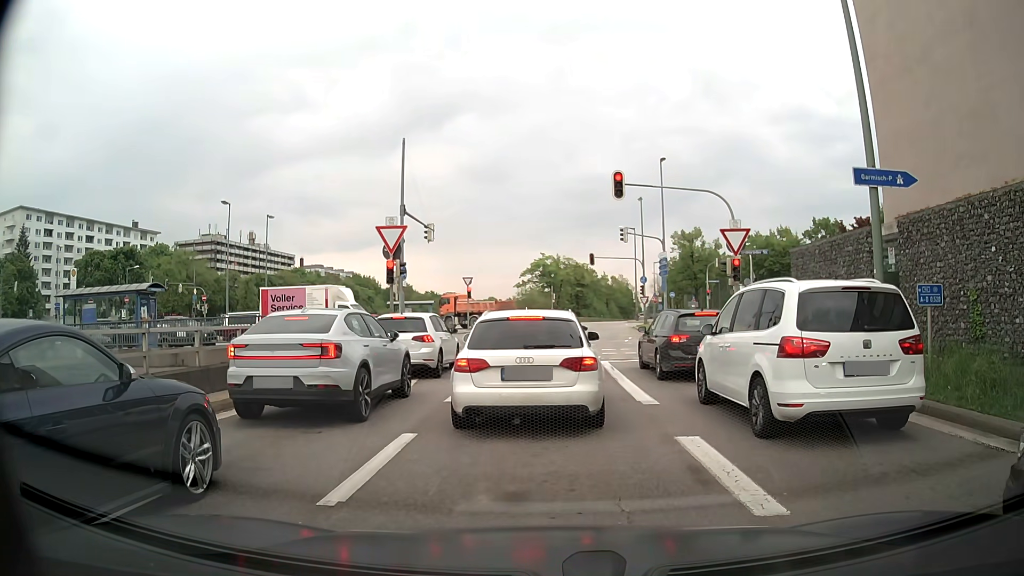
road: motorway_link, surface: asphalt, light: Day
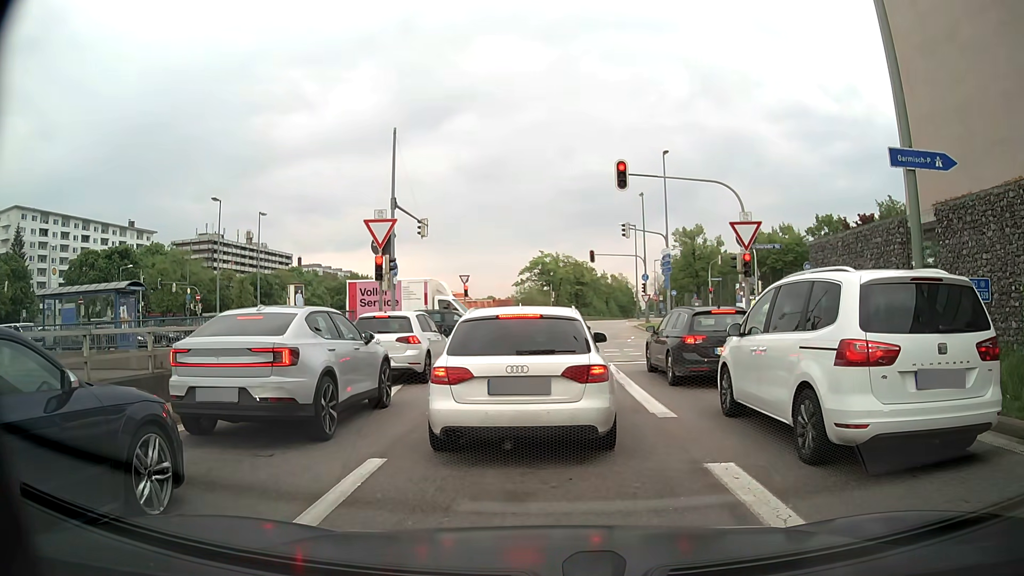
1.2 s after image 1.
(0.0, +1.5) m; 0°
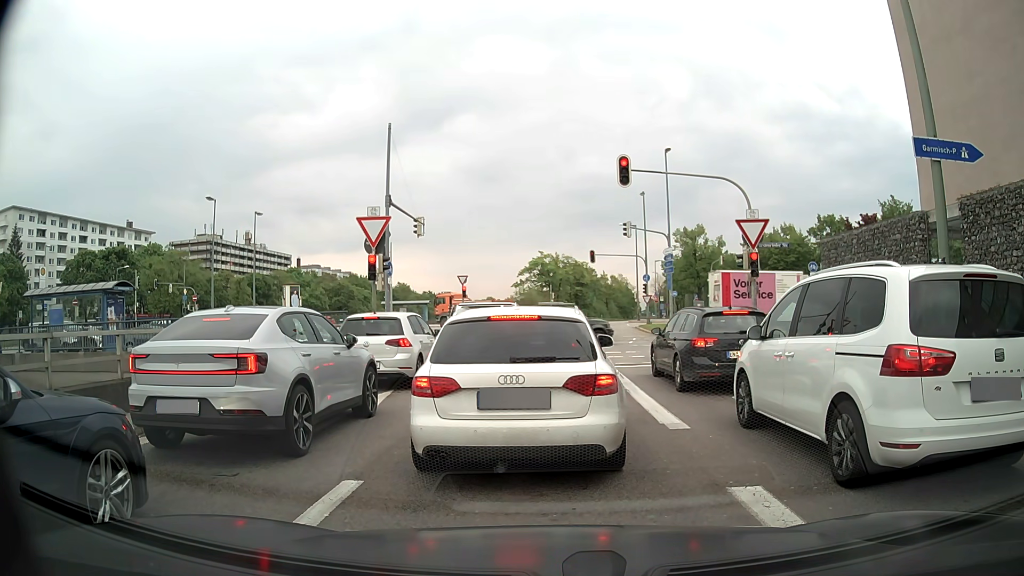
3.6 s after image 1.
(0.0, +0.9) m; 0°
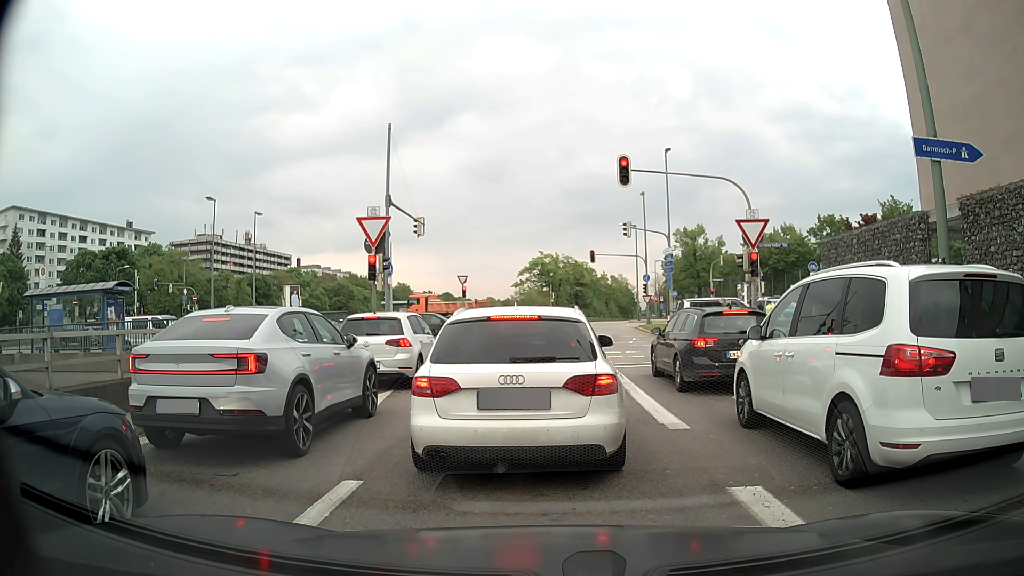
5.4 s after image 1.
(0.0, 0.0) m; 0°
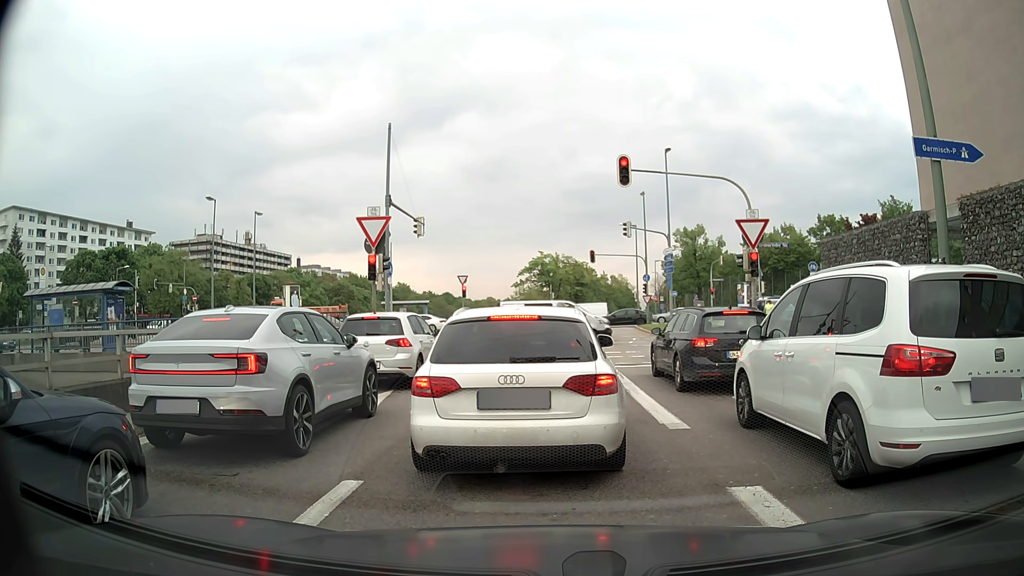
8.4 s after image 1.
(0.0, 0.0) m; 0°
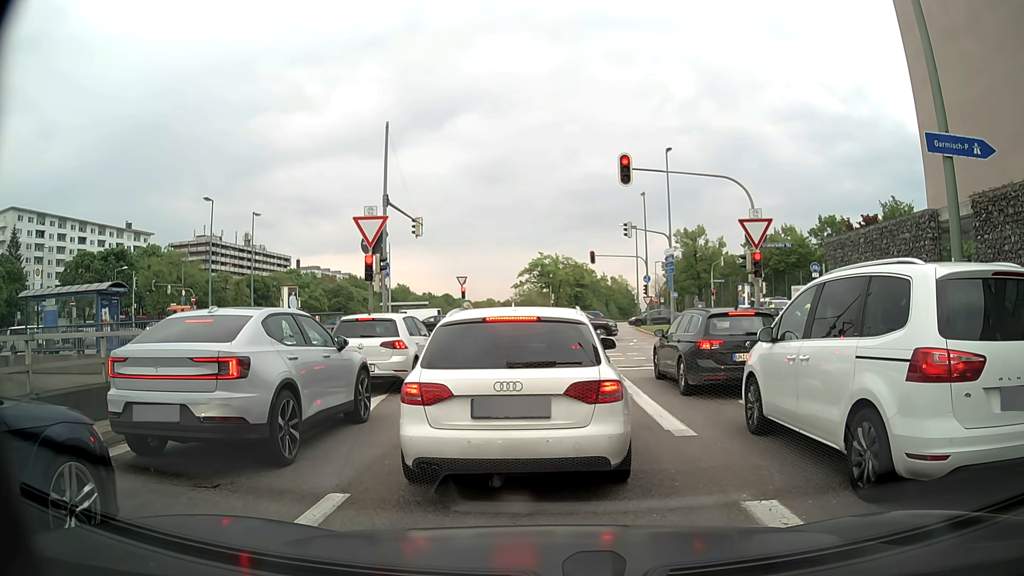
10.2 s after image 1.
(0.0, +0.3) m; 0°
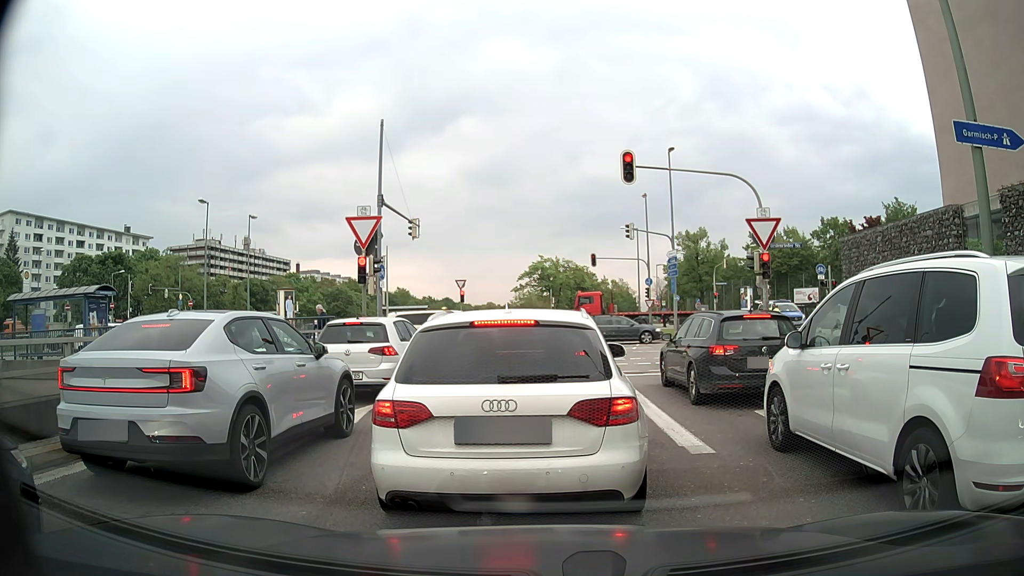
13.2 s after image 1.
(0.0, +0.9) m; 0°
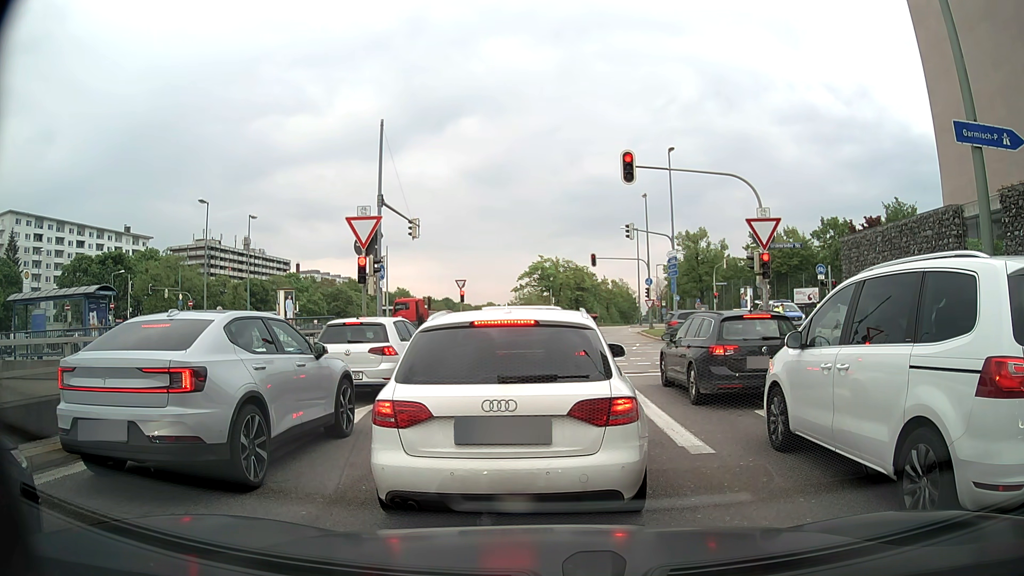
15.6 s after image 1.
(0.0, 0.0) m; 0°
